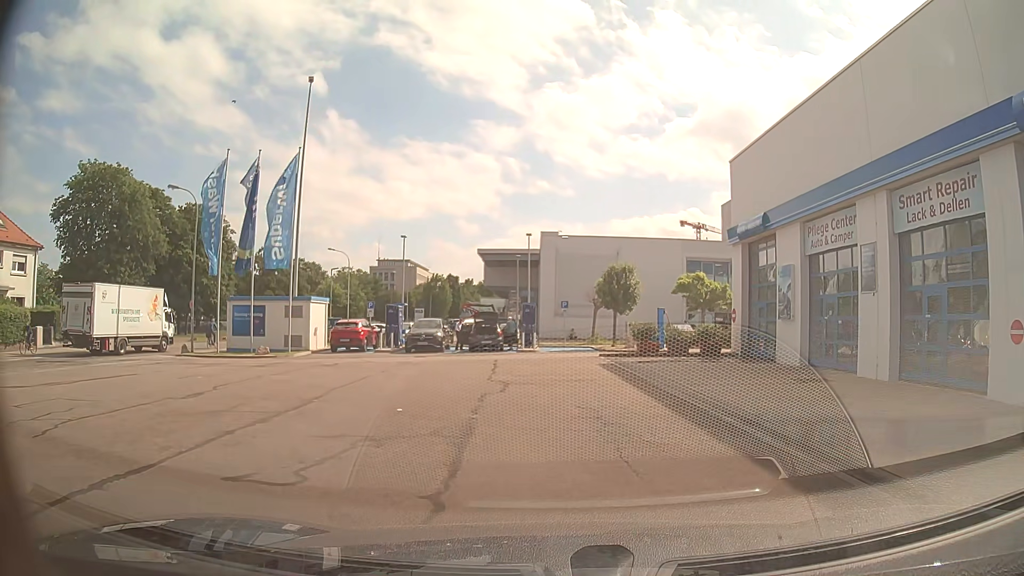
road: service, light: Day
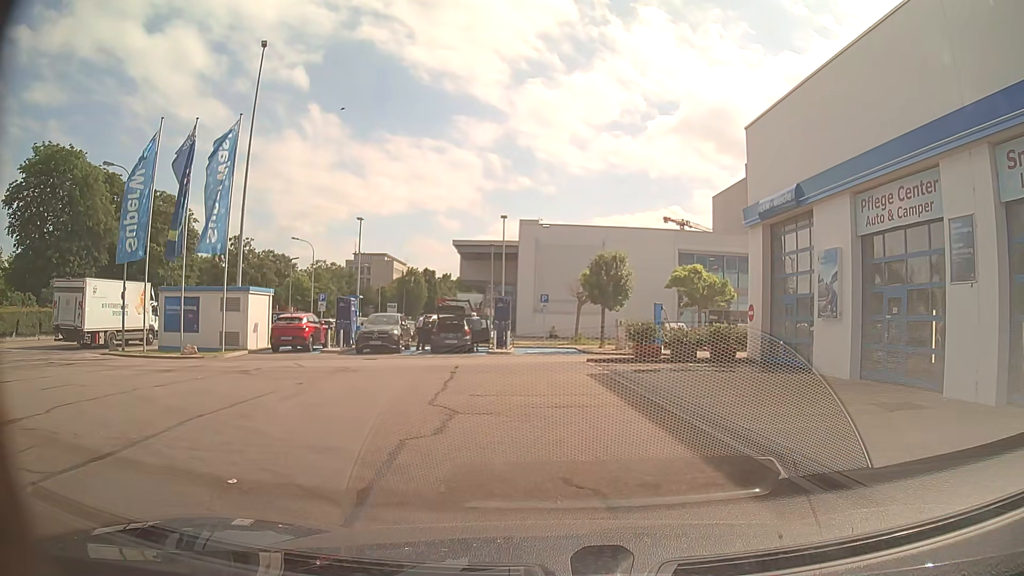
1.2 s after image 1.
(0.0, +5.2) m; +1°
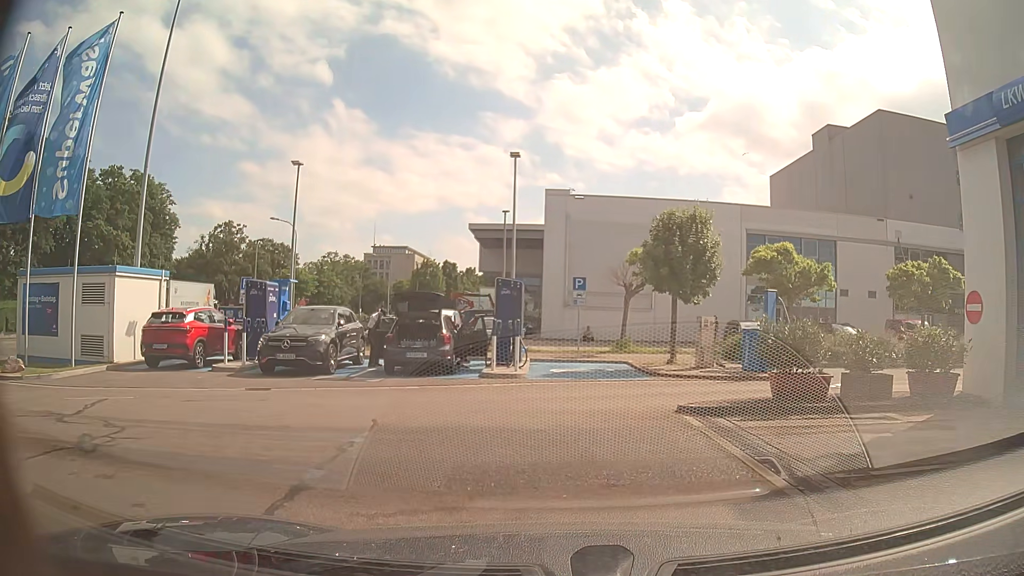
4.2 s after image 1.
(-0.1, +11.7) m; -3°
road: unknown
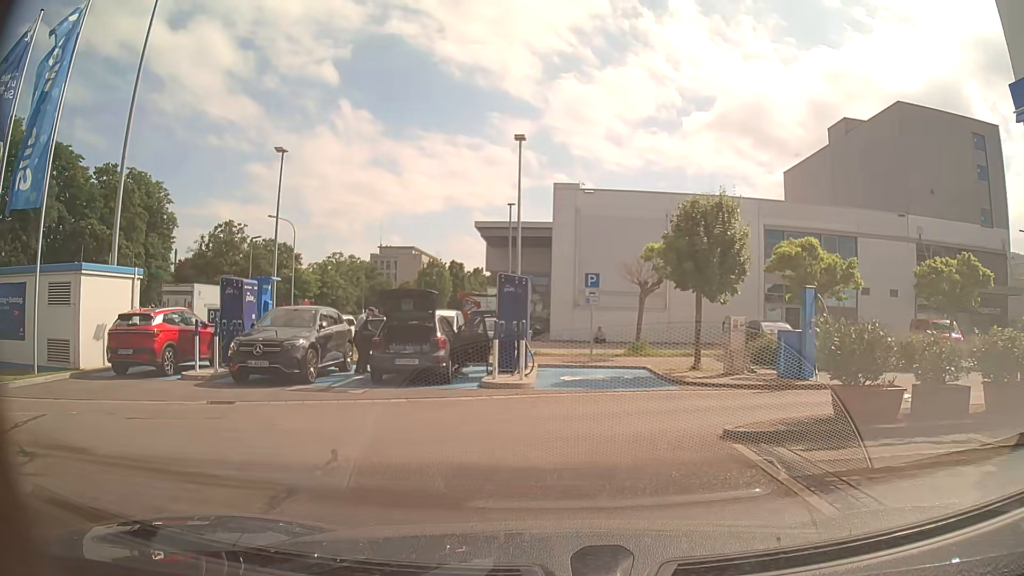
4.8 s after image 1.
(0.0, +2.0) m; 0°
